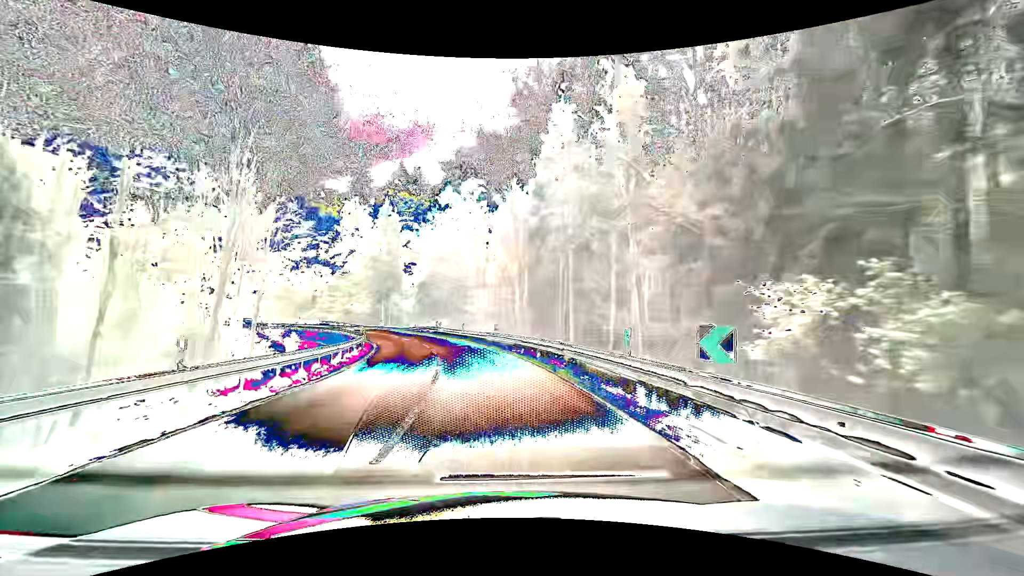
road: secondary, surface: asphalt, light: Day
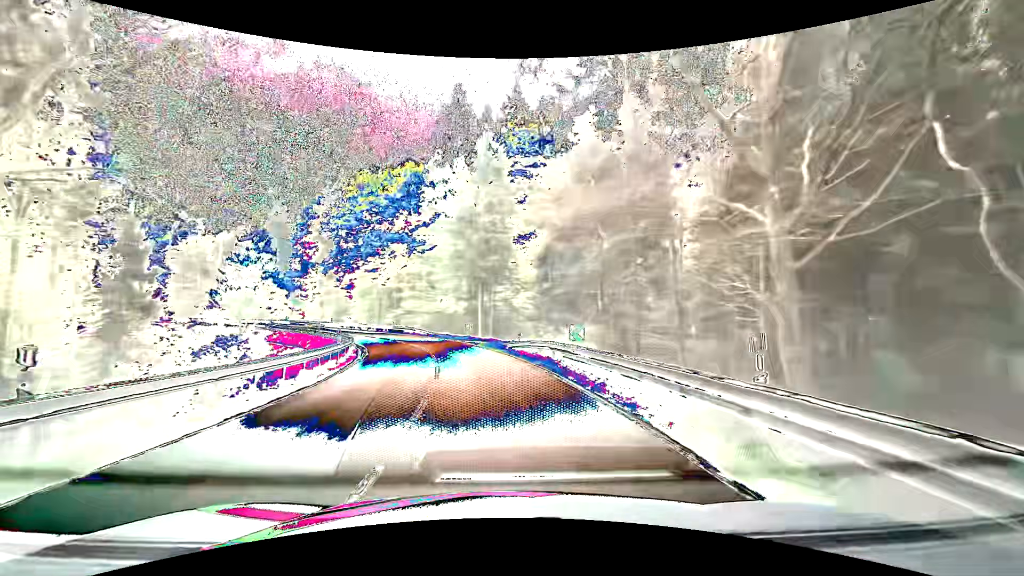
(-4.3, +36.2) m; -14°
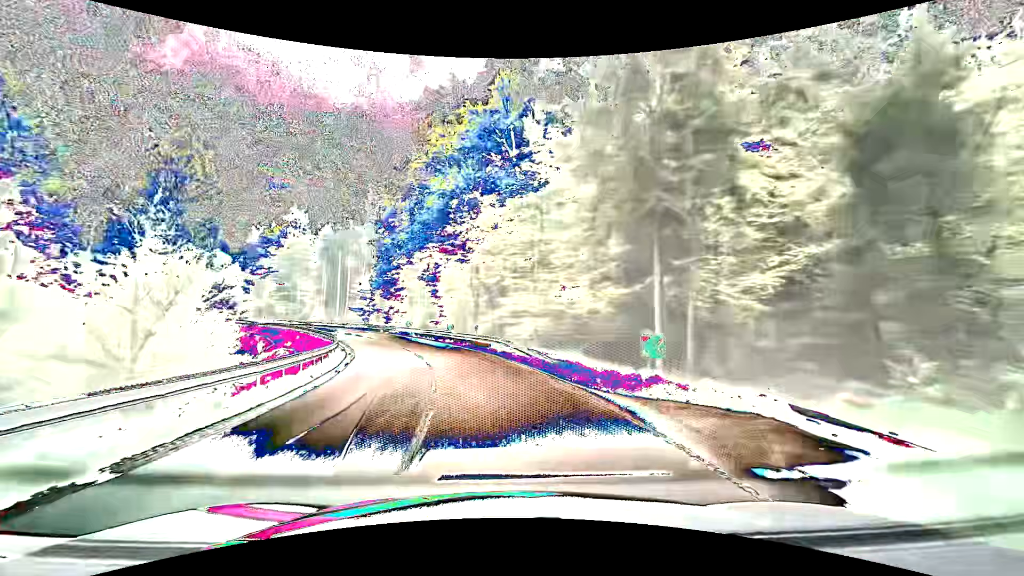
(-3.4, +27.1) m; -15°
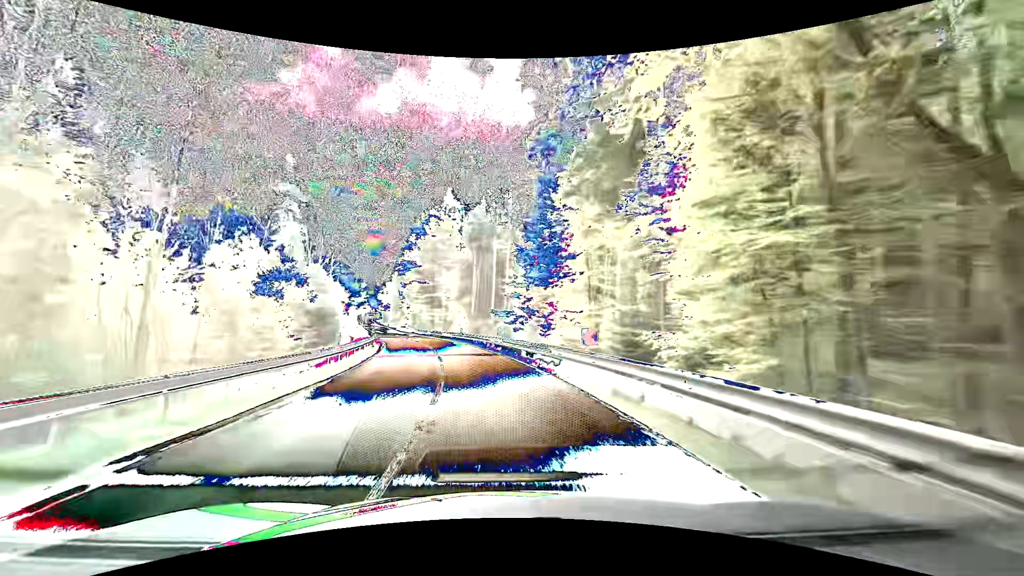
(-6.8, +37.0) m; -20°
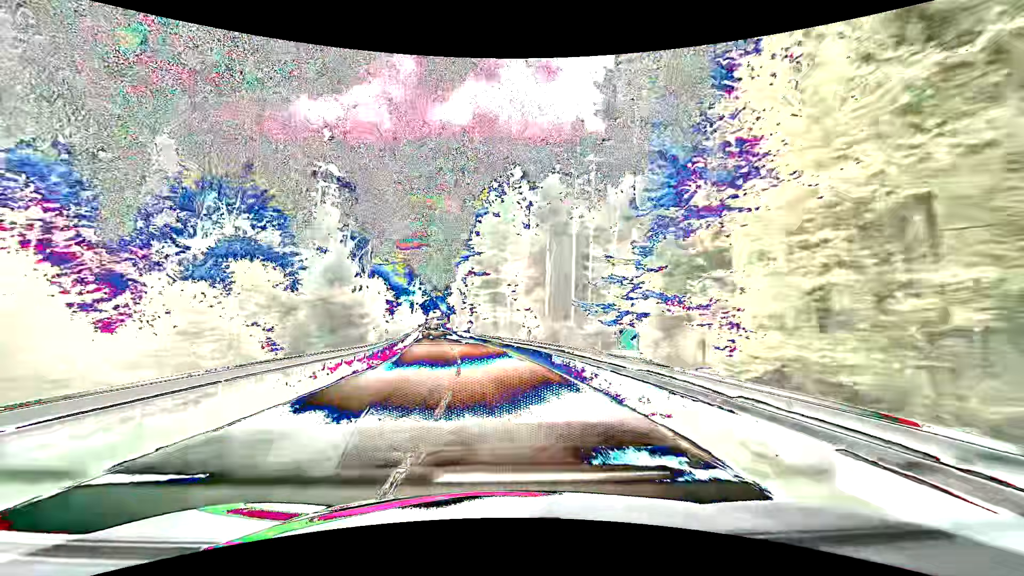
(-1.3, +19.8) m; -7°
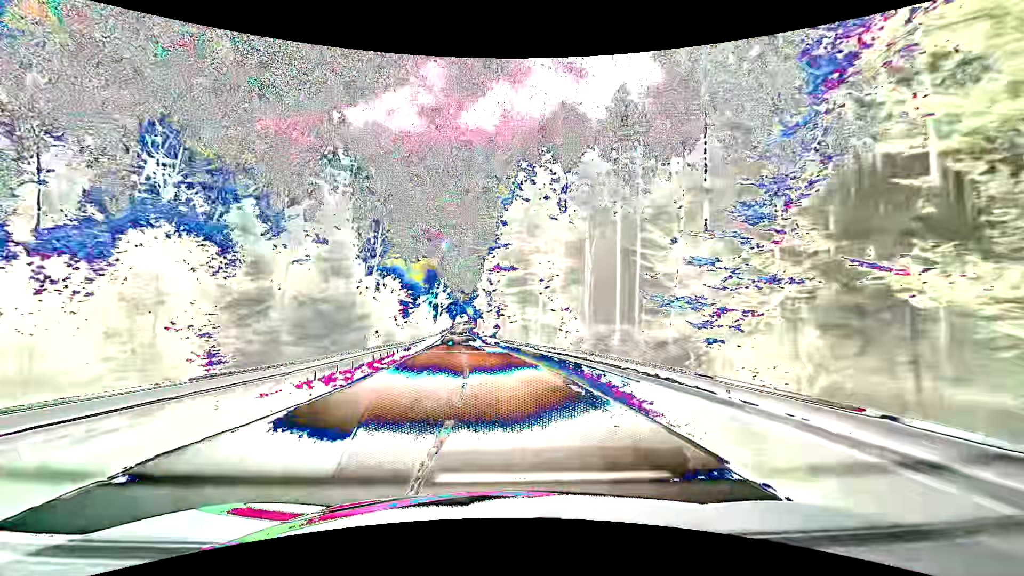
(-0.5, +10.1) m; -4°
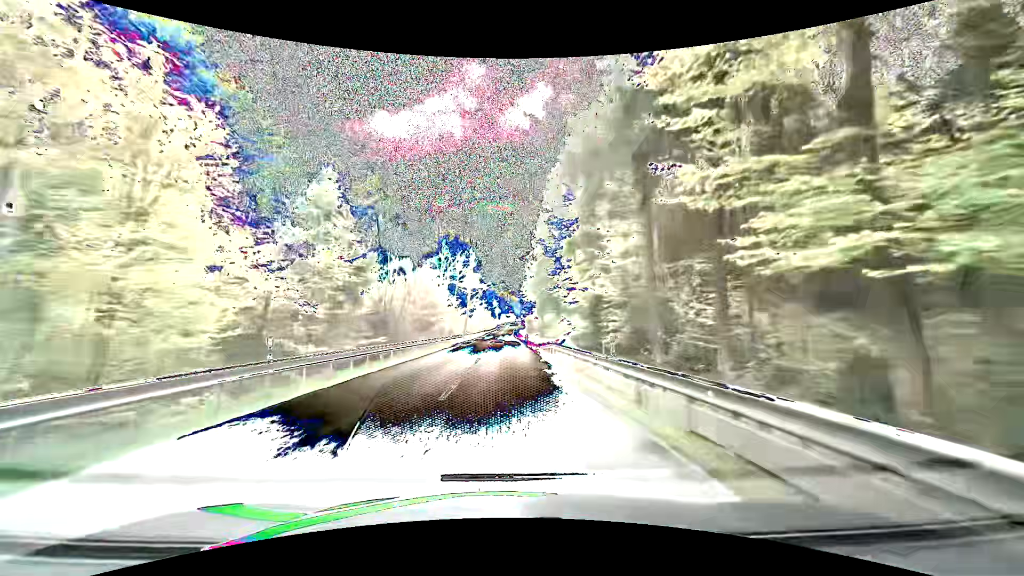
(-3.2, +52.9) m; -6°
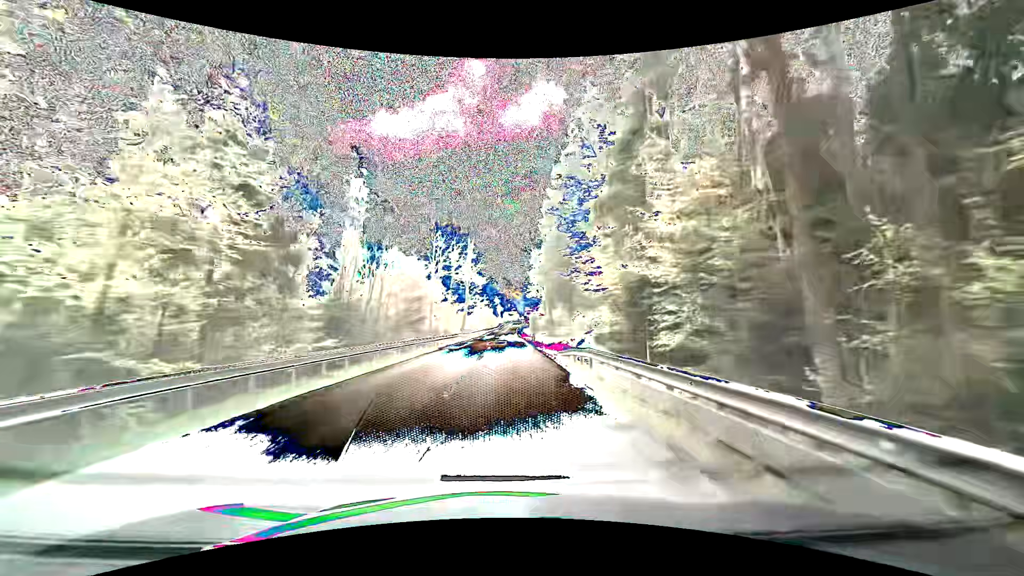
(0.0, +10.9) m; 0°
(0, +10) (0, +20) (0, +30) (0, +40) (0, +50) (0, +60) (0, +70) (0, +80) (0, +90) (0, +100) m
